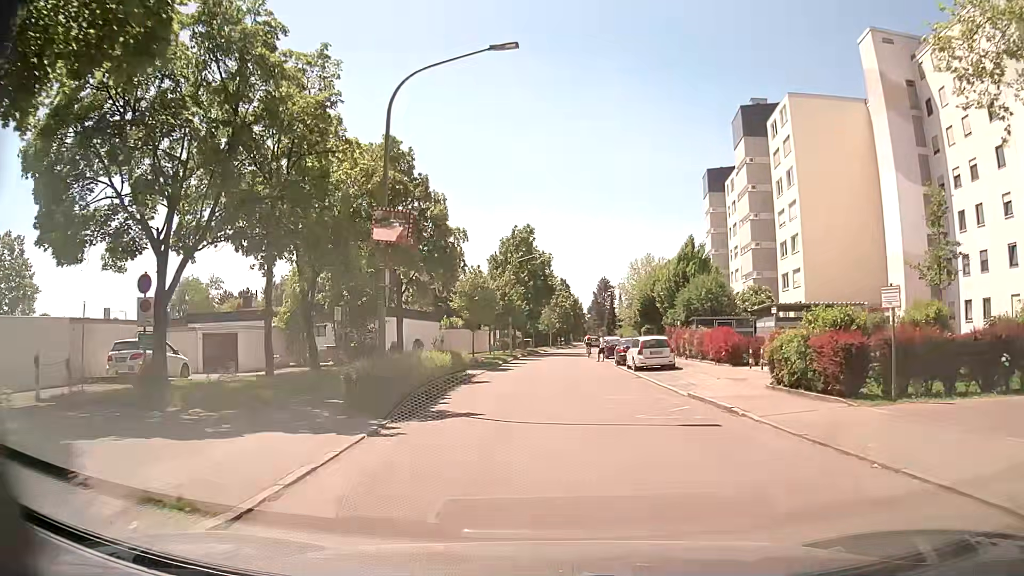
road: residential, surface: asphalt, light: Day
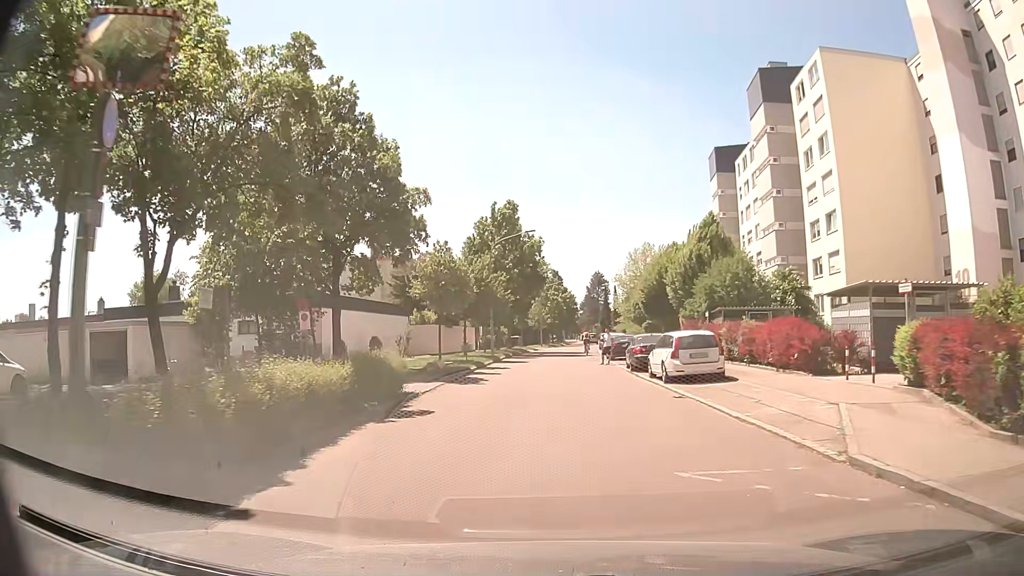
(+0.2, +9.5) m; +2°
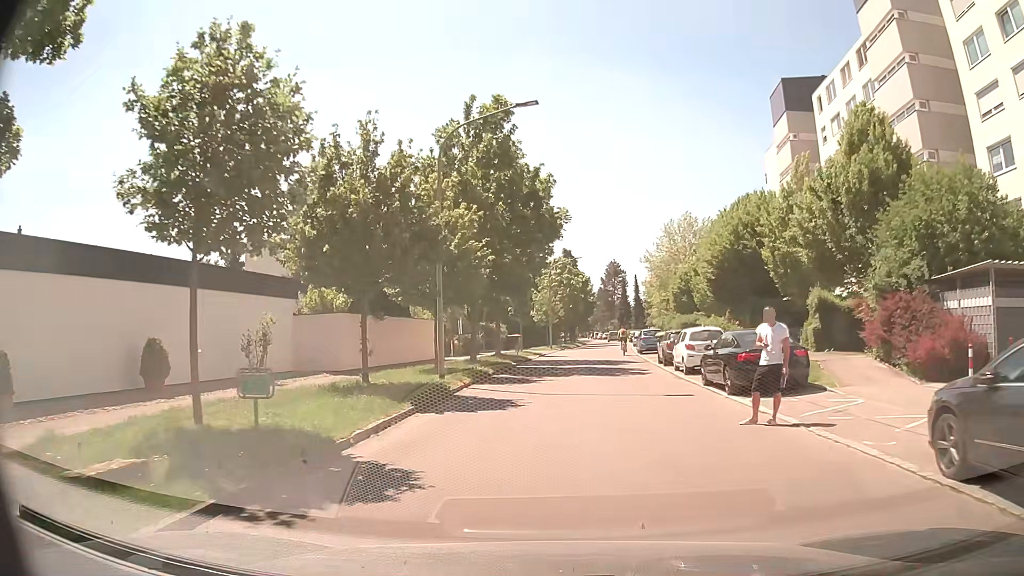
(-0.6, +23.1) m; -2°
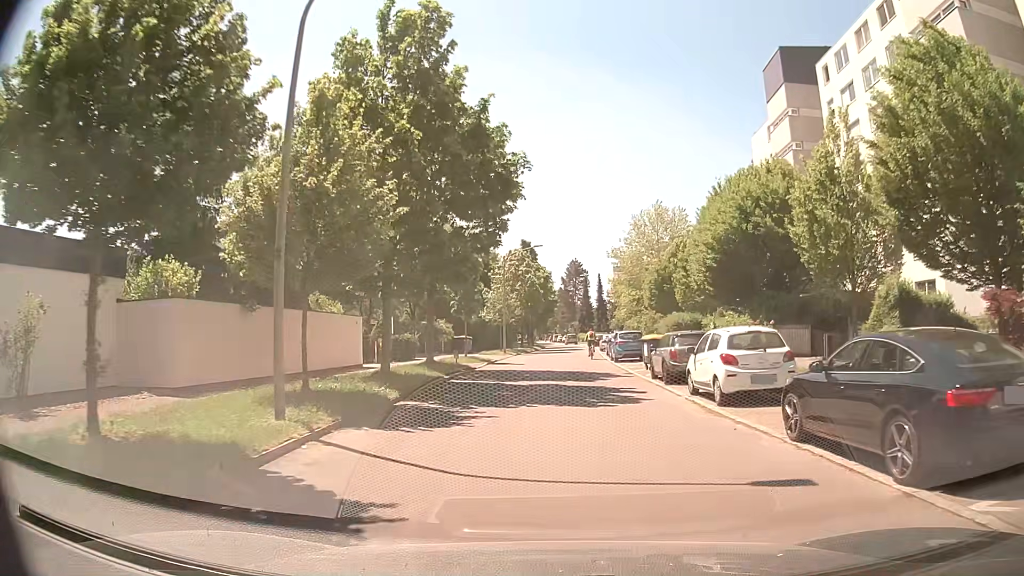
(+0.2, +9.0) m; +4°
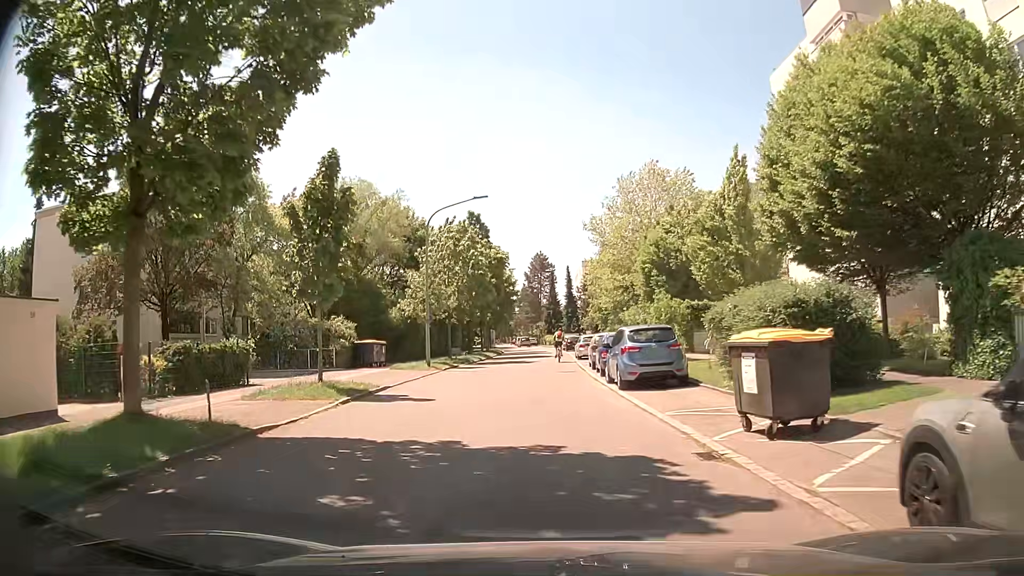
(+0.8, +17.7) m; +3°
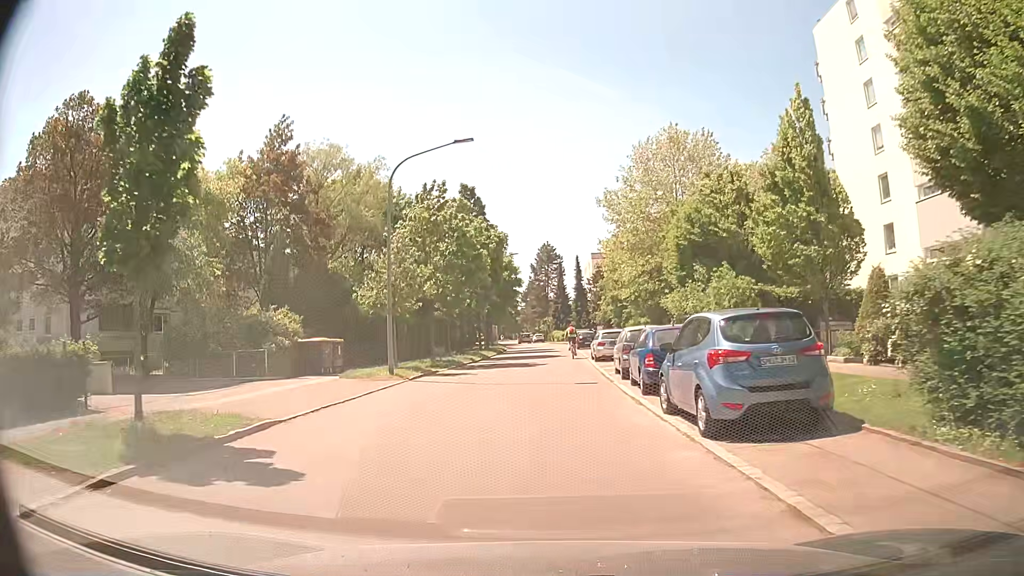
(-0.1, +8.7) m; 0°
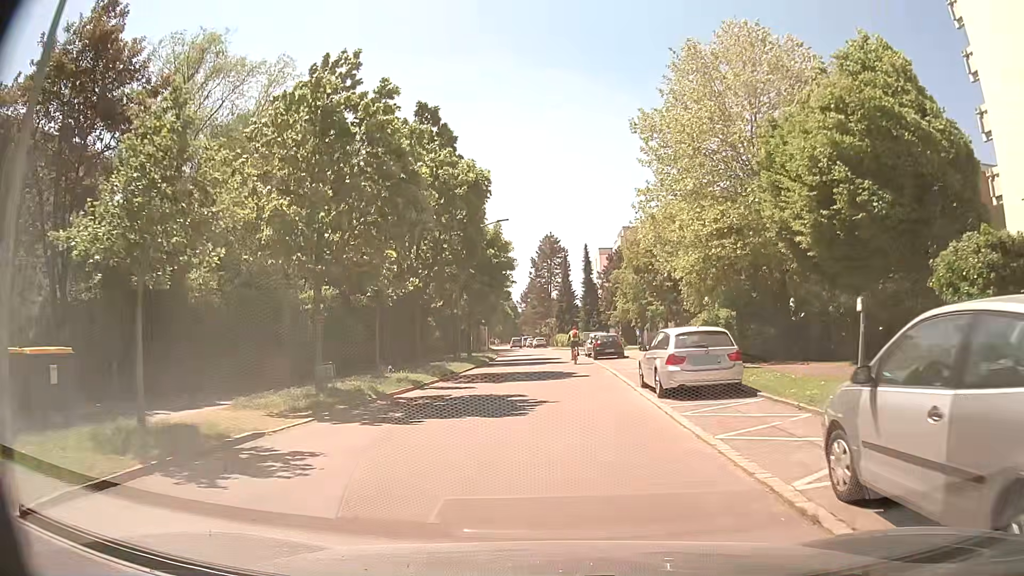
(-0.2, +16.9) m; 0°
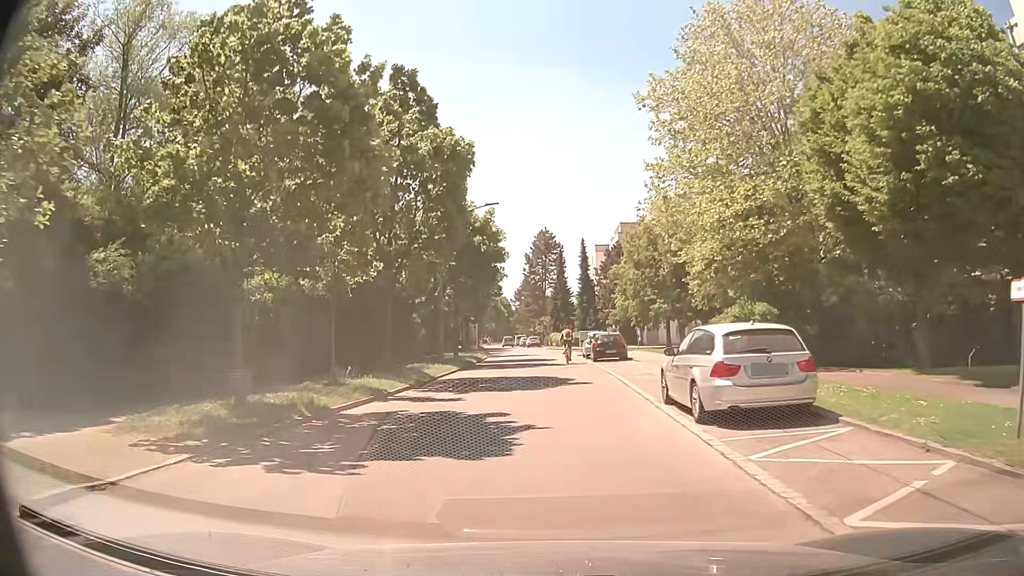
(0.0, +4.1) m; -1°
(0, +10) (0, +20) (+1, +30) (0, +40) (+1, +50) (0, +60) (0, +70) (-1, +80) (-3, +90) (-4, +100) m
